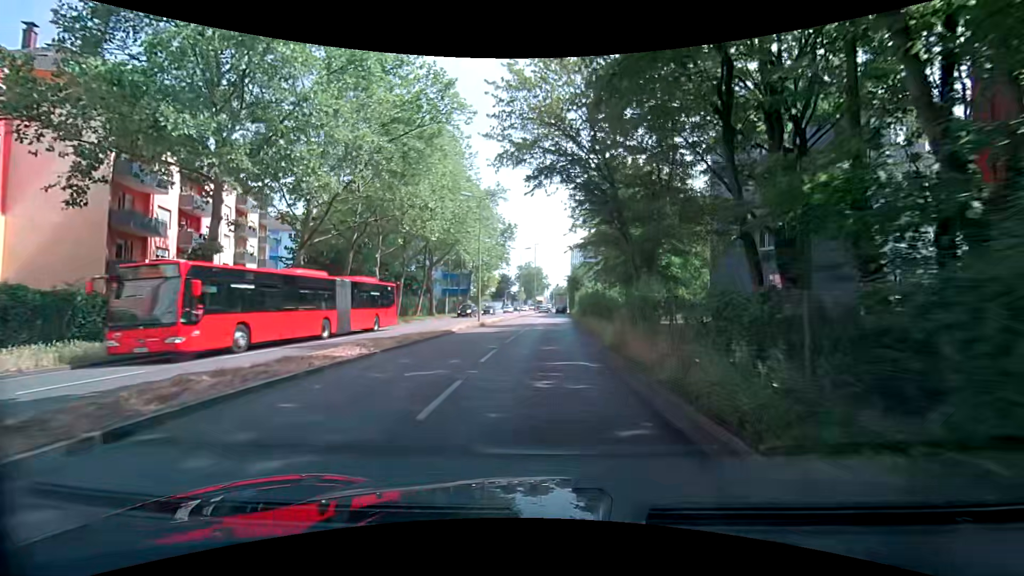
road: secondary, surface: asphalt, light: Day
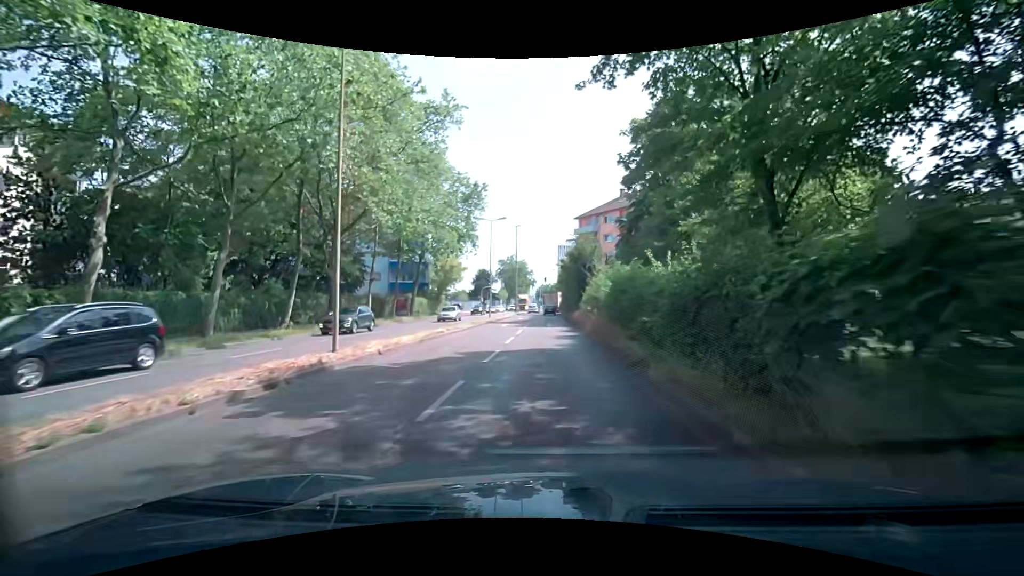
(+0.1, +23.8) m; 0°
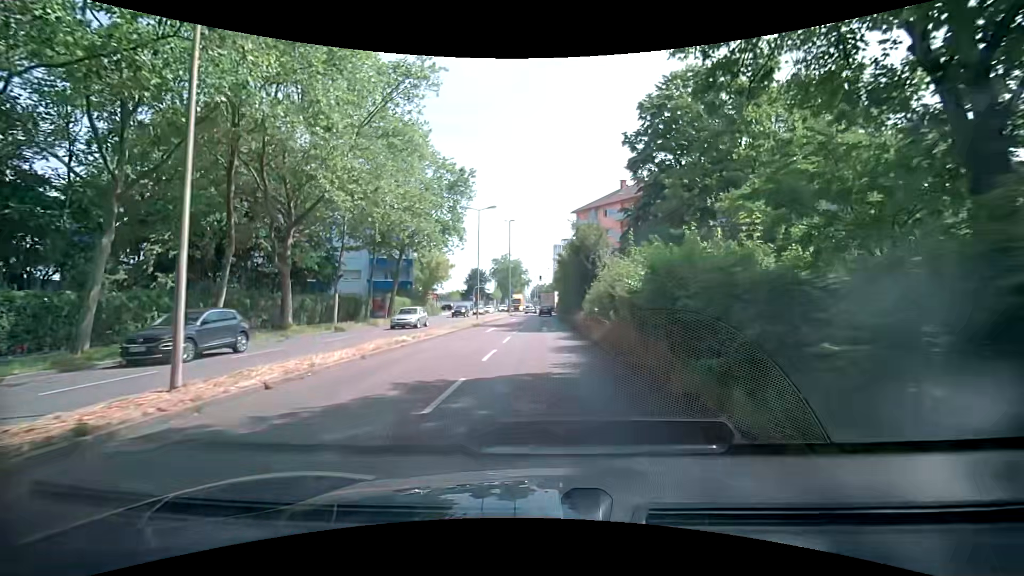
(0.0, +5.5) m; +2°
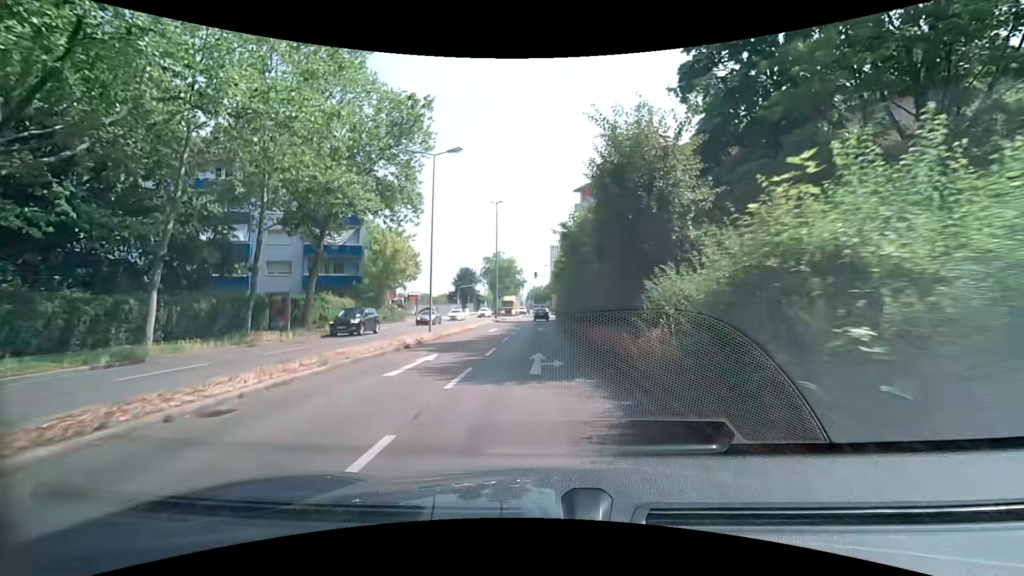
(+0.2, +15.9) m; 0°
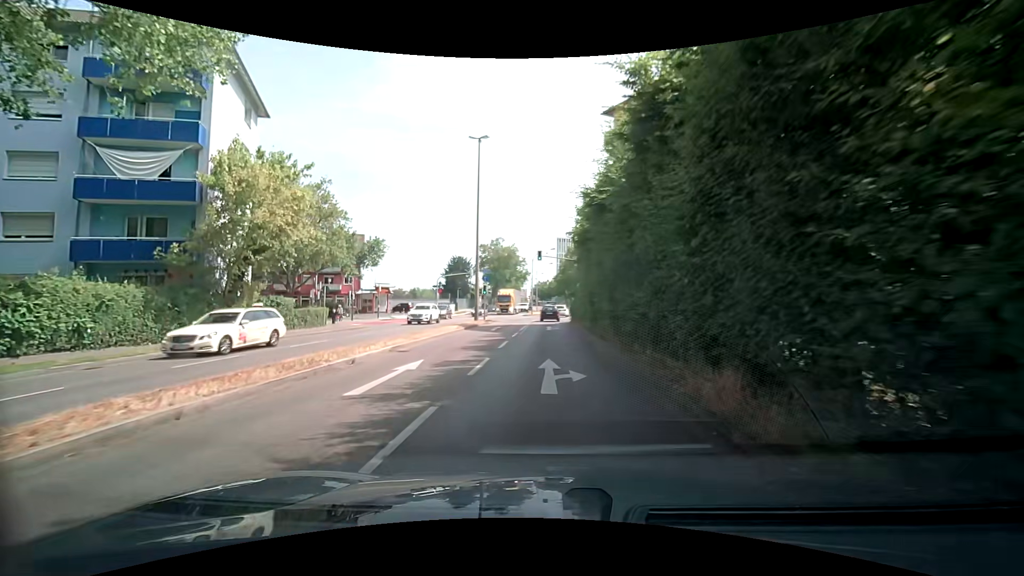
(-0.1, +22.7) m; -1°
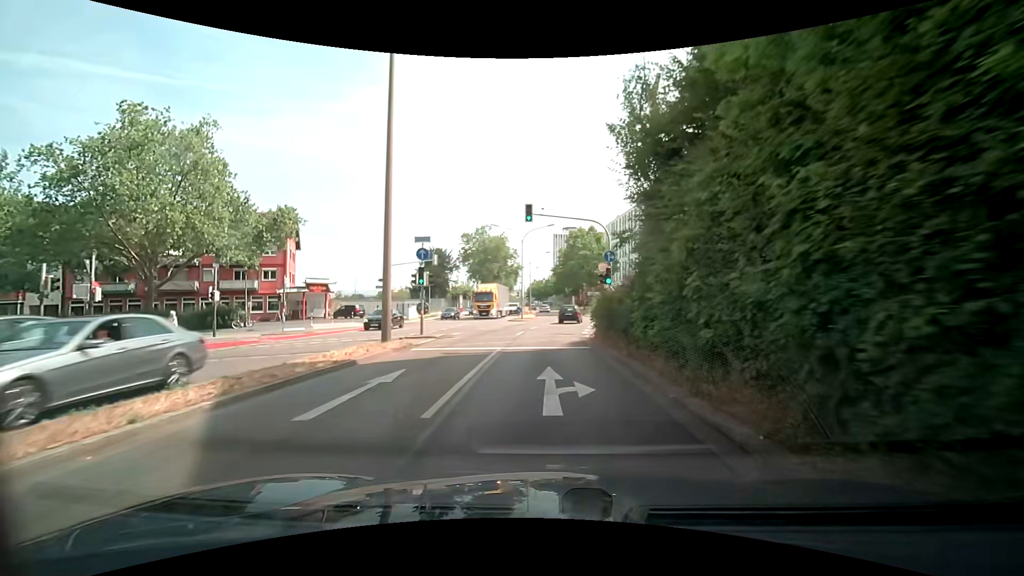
(+0.3, +21.5) m; +1°
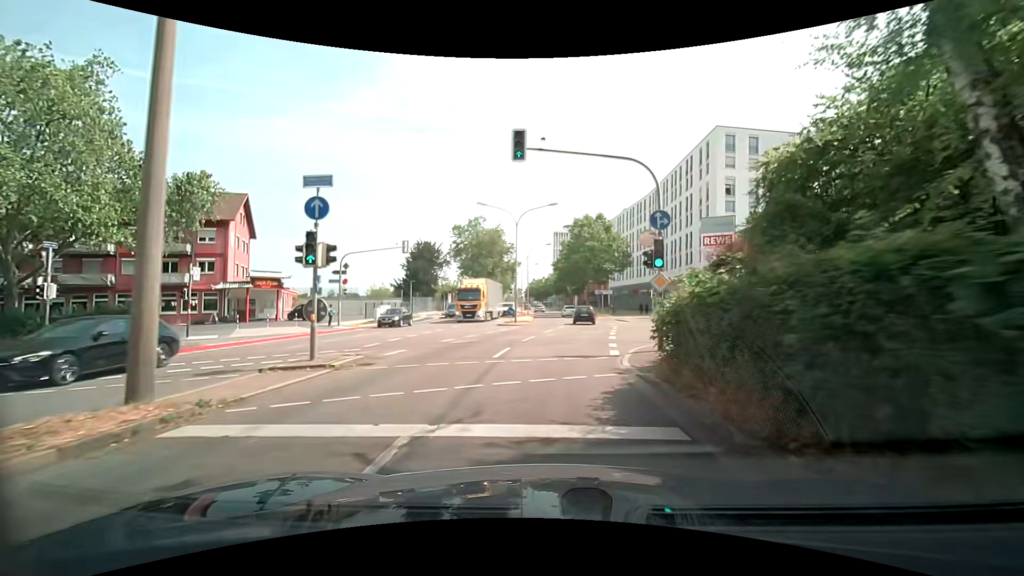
(0.0, +10.8) m; 0°
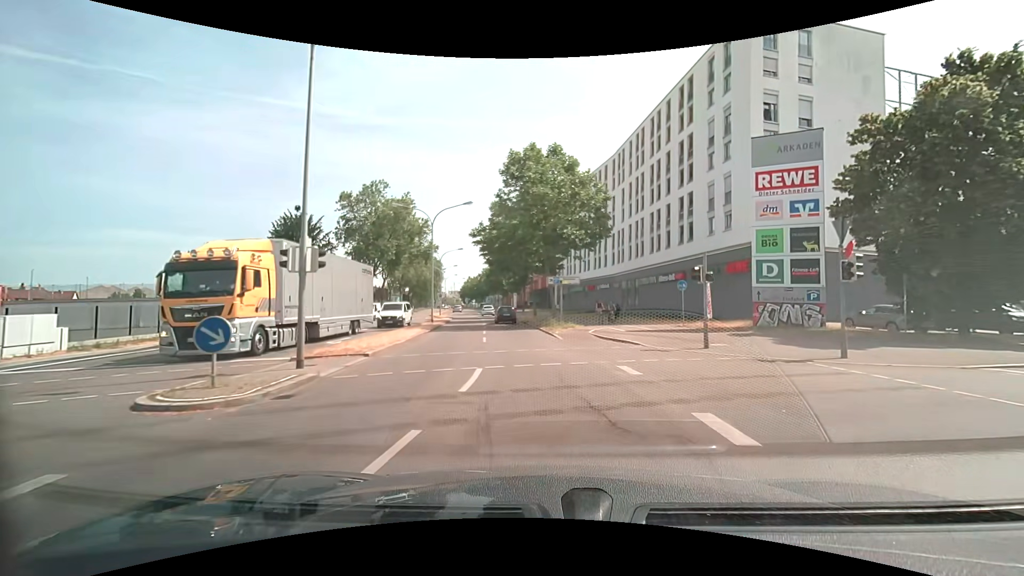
(+1.7, +28.2) m; +6°
(0, +10) (-1, +20) (-2, +30) (-3, +40) (-4, +50) (-6, +60) (-7, +70) (-9, +79) (-11, +89) (-14, +99) m
